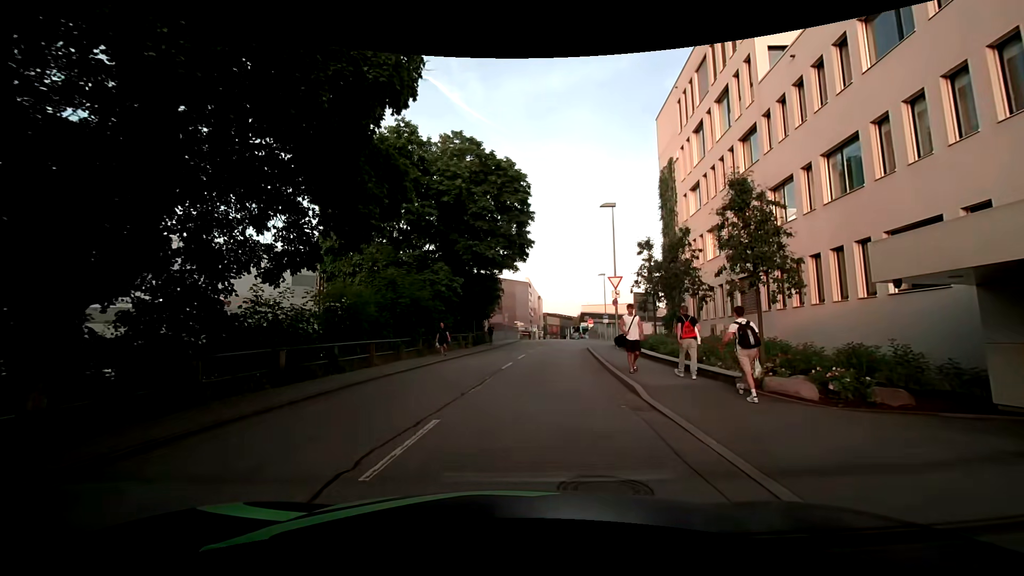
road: residential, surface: asphalt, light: Day
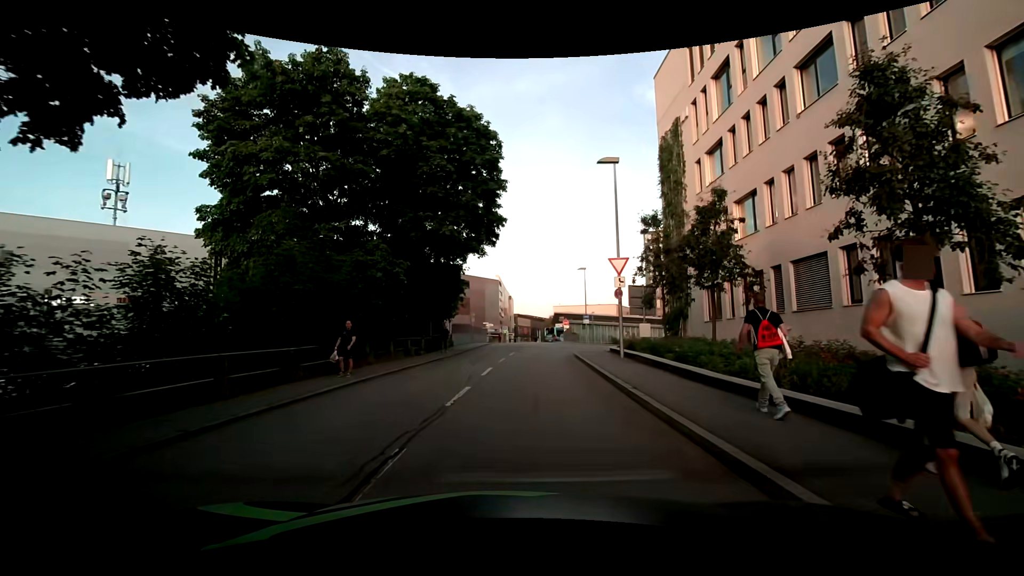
(+0.3, +7.9) m; +4°
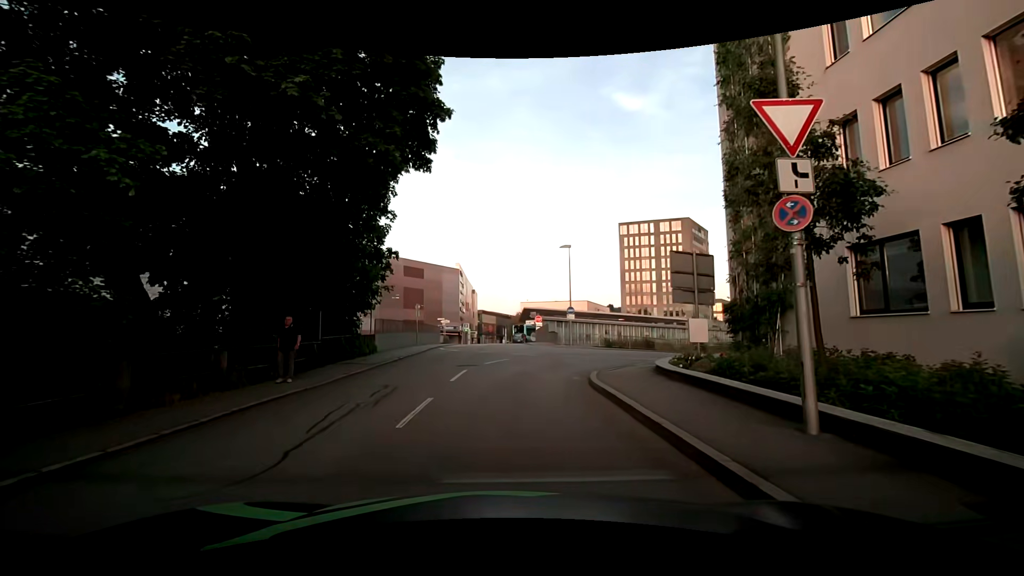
(+0.3, +13.8) m; +2°
